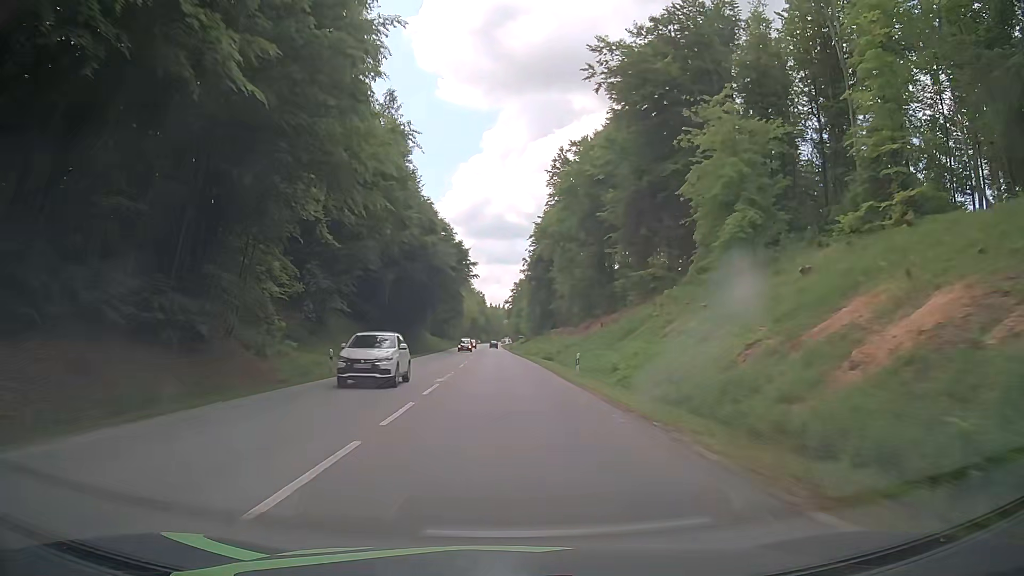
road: secondary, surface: asphalt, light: Day
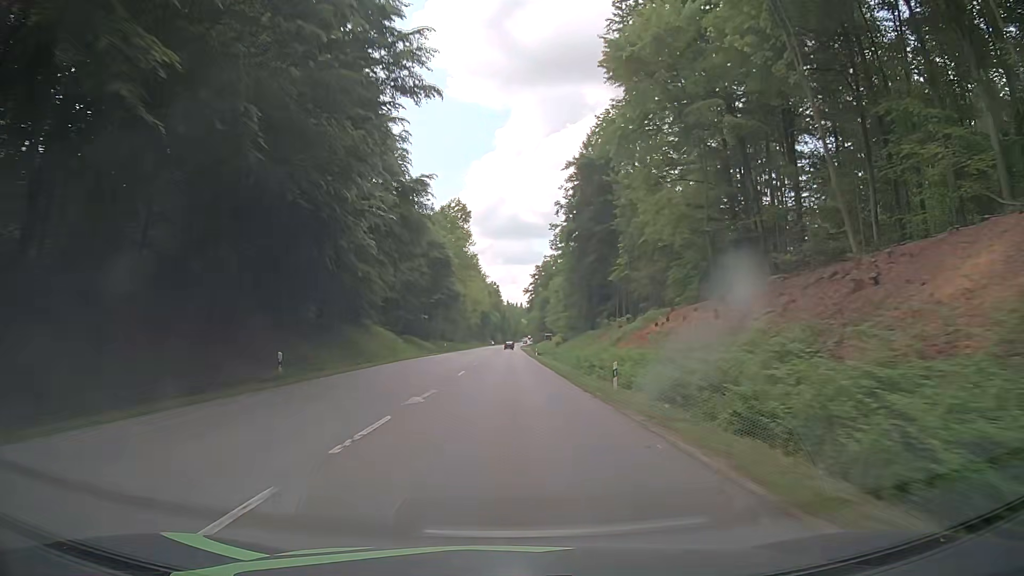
(-1.0, +63.1) m; -2°
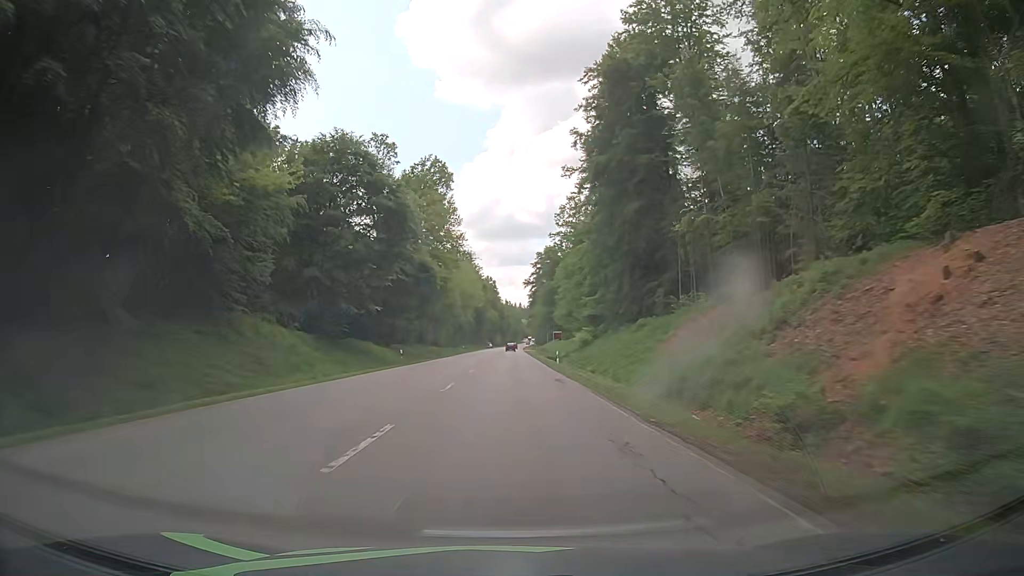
(0.0, +32.0) m; 0°
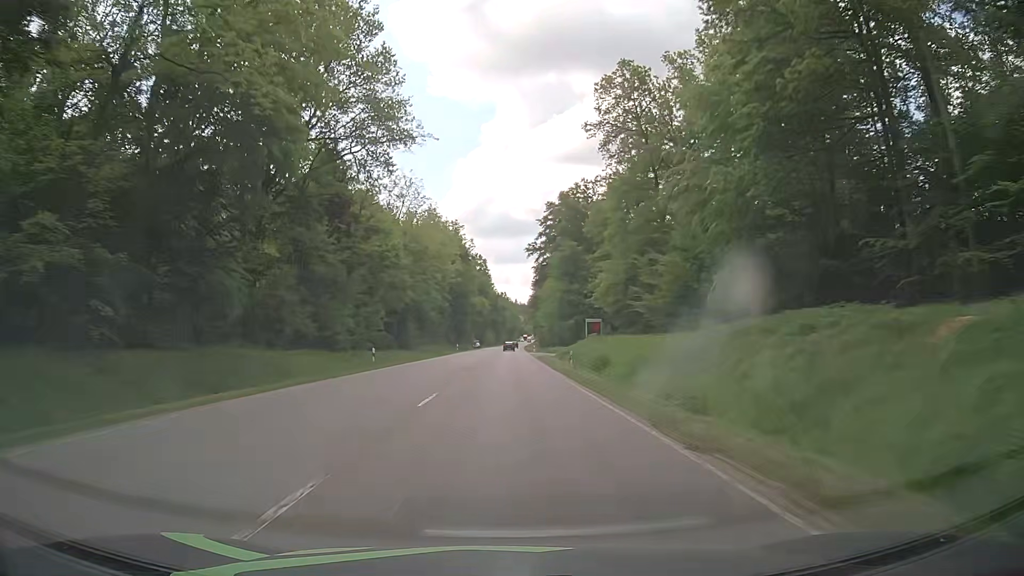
(-0.1, +64.4) m; 0°
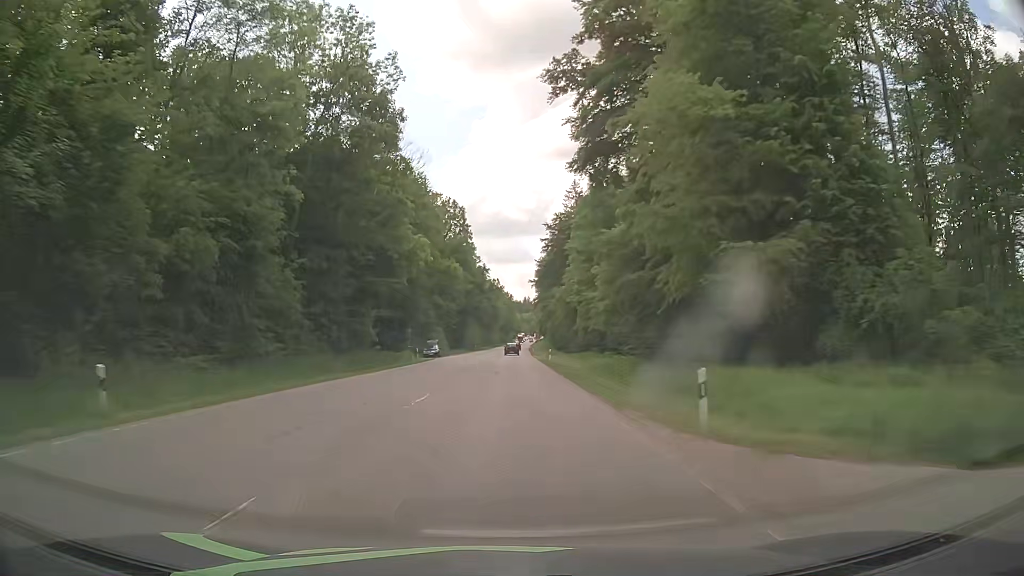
(+1.0, +80.8) m; +1°
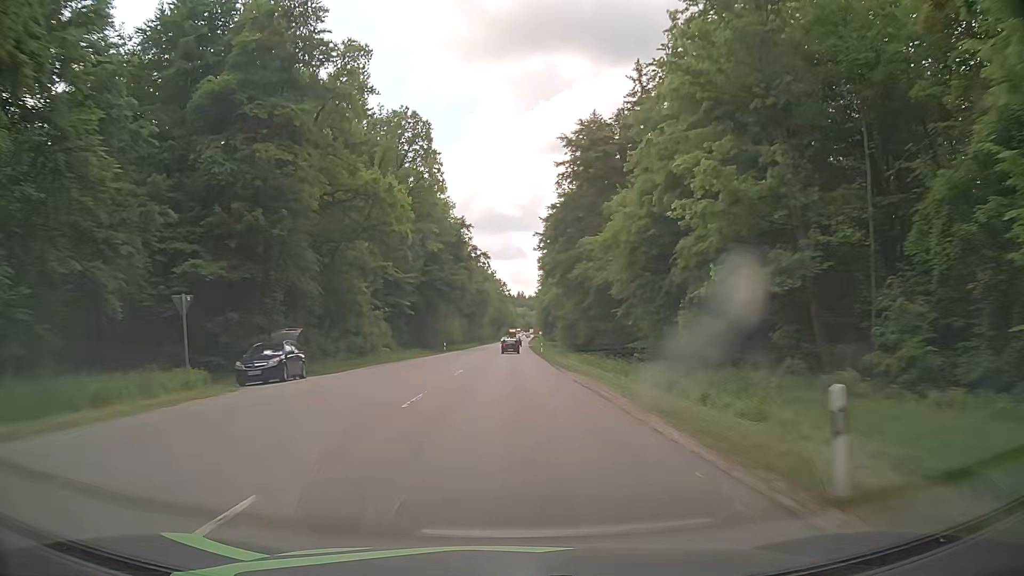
(+0.3, +47.9) m; +1°
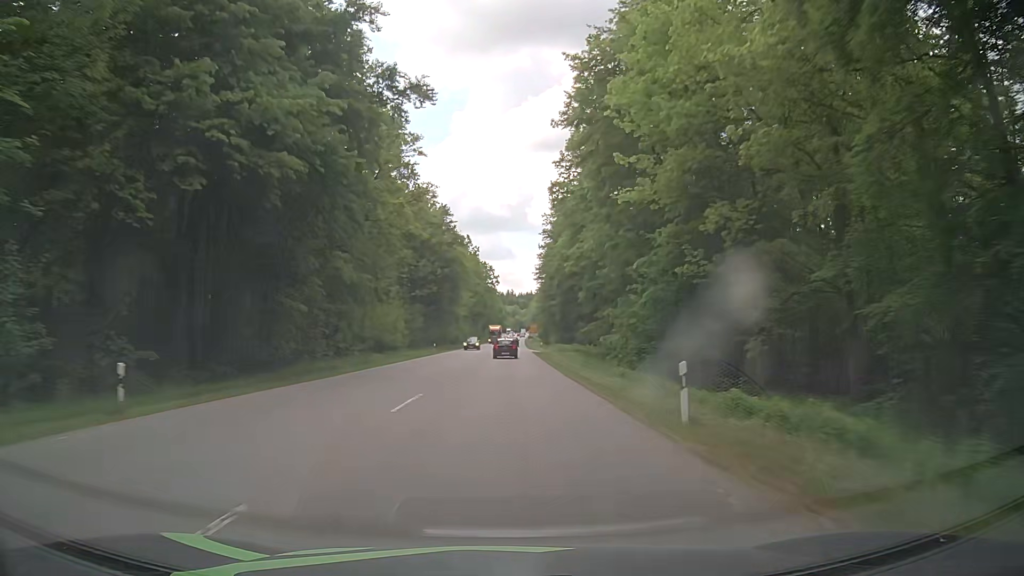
(0.0, +60.5) m; +1°
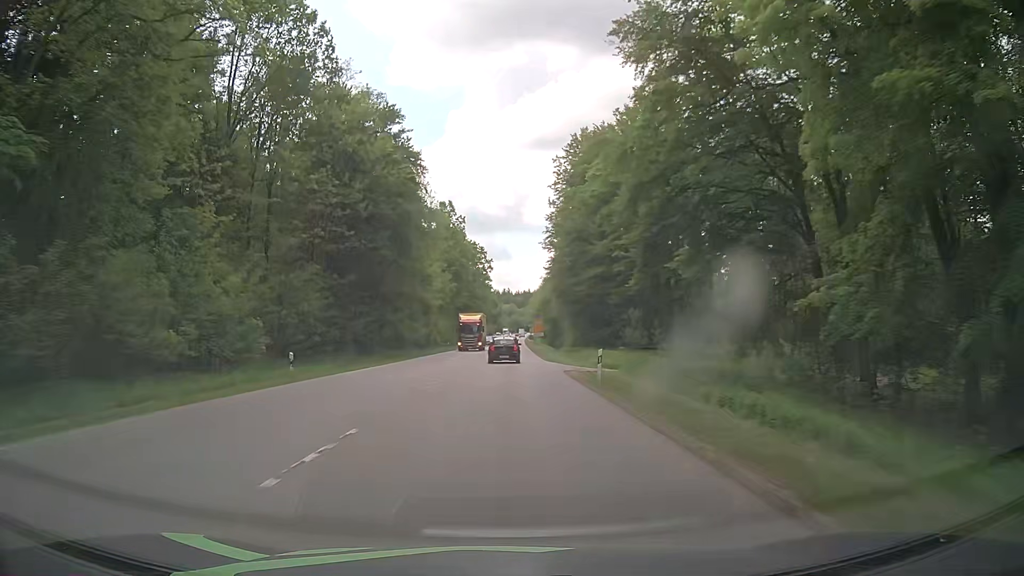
(0.0, +42.5) m; 0°
(0, +10) (0, +20) (0, +30) (0, +40) (0, +50) (0, +60) (0, +70) (-1, +80) (-1, +90) (-1, +100) m
